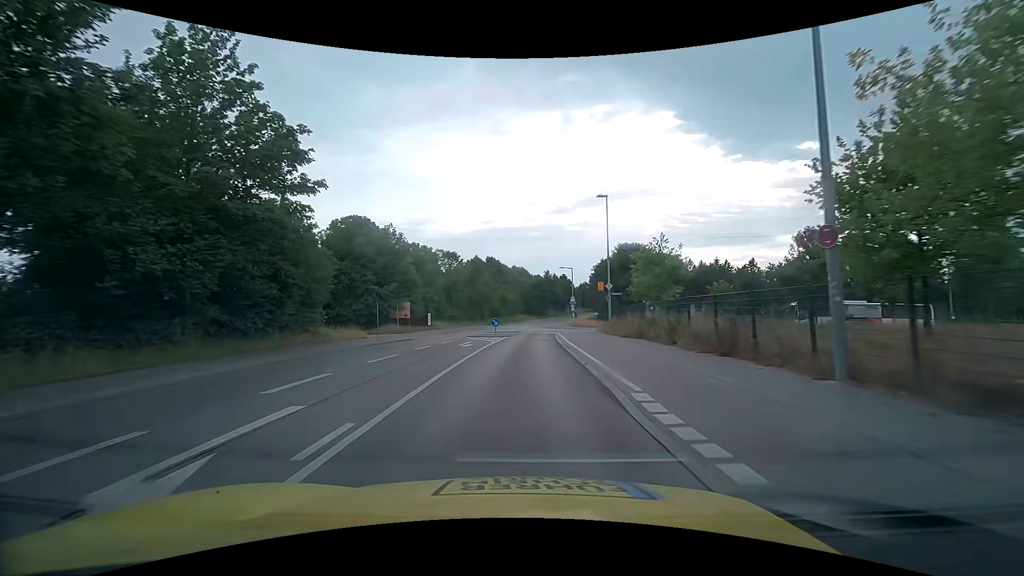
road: tertiary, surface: asphalt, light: Day
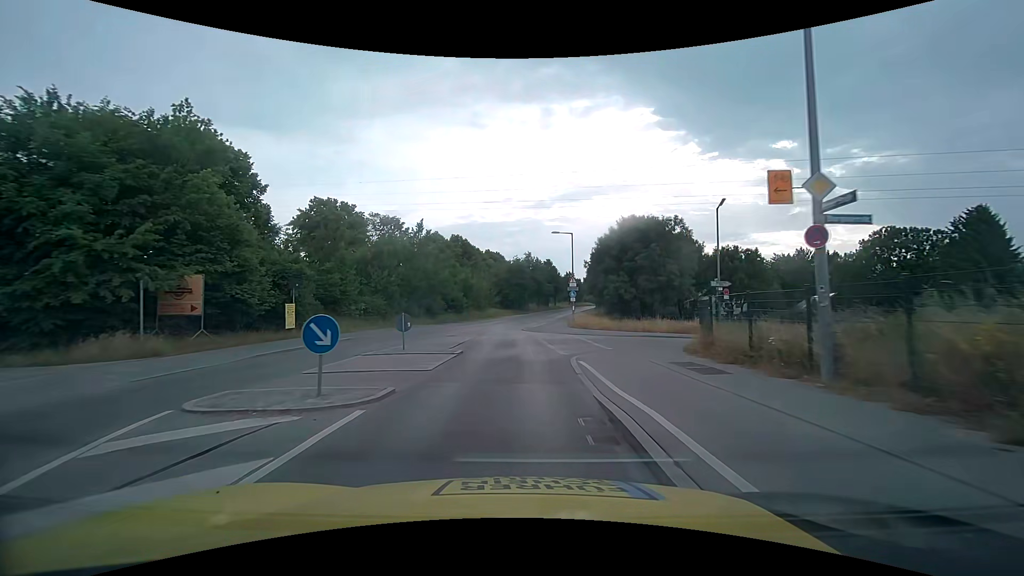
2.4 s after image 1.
(+0.6, +28.3) m; +3°
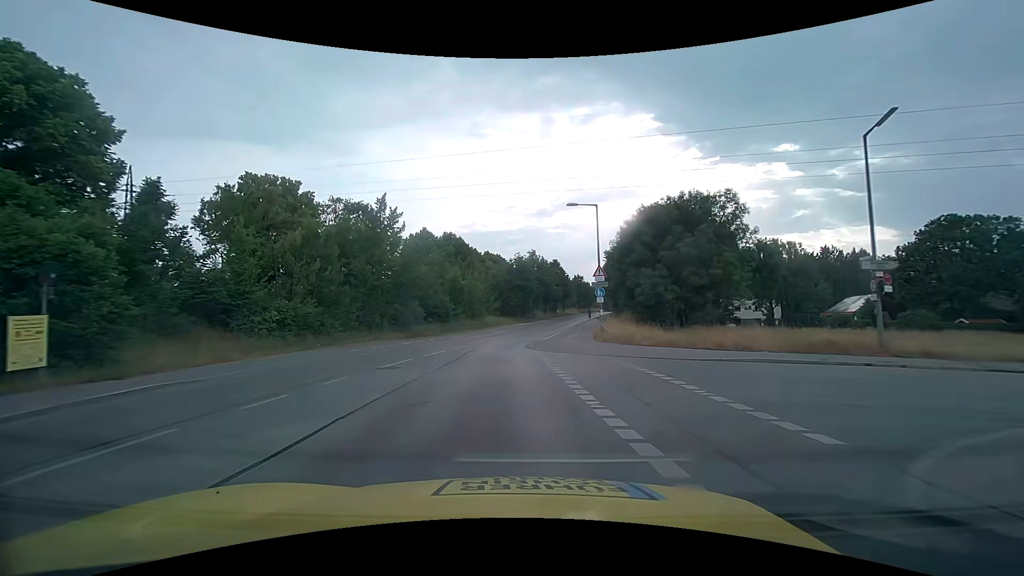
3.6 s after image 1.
(-0.1, +14.2) m; -1°
(0, +10) (-1, +20) (-1, +30) (+1, +40) (+3, +50) (+5, +59) (+7, +69) (+9, +79) (+12, +89) (+14, +98) m
